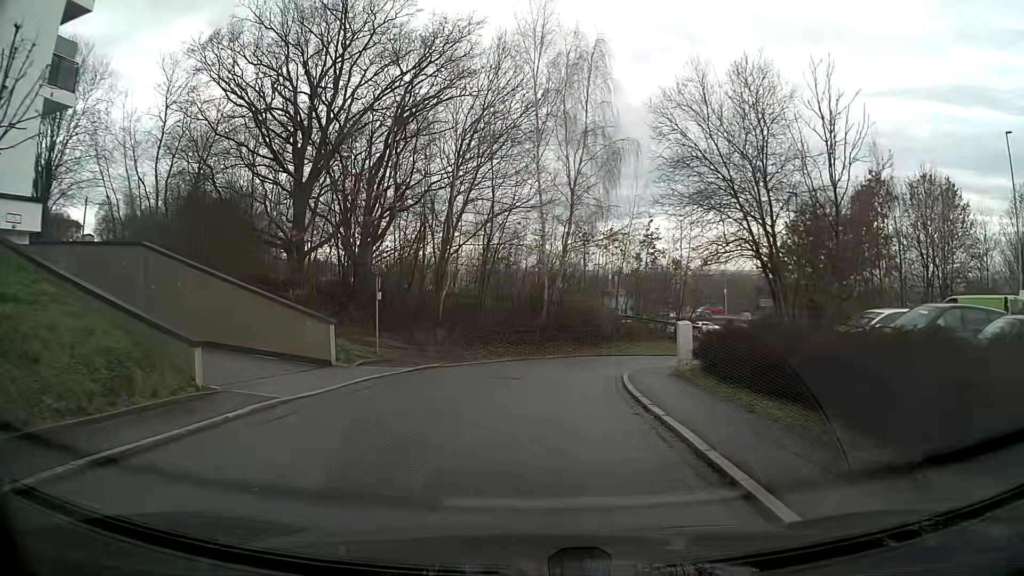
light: Day
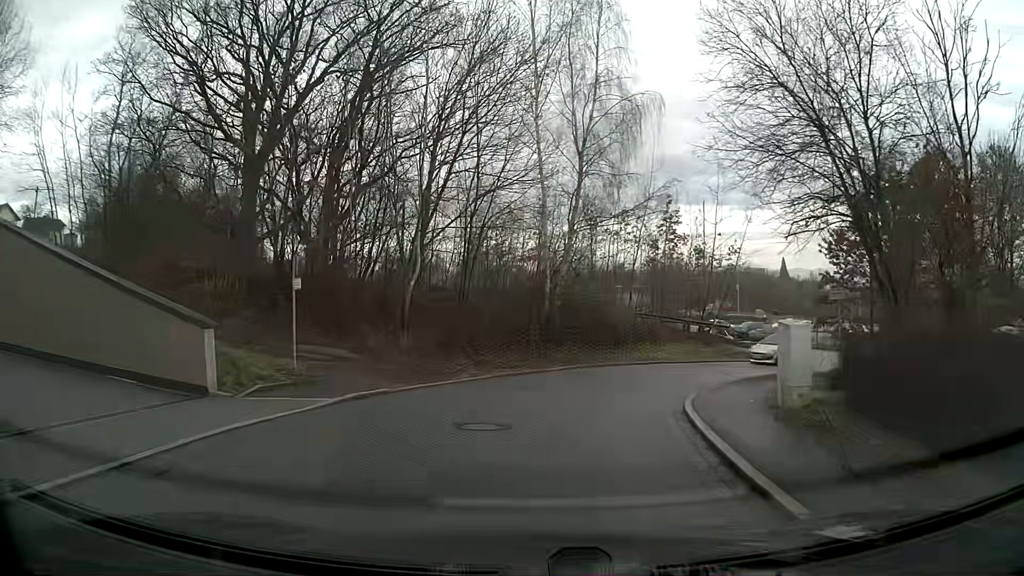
(0.0, +7.2) m; +1°
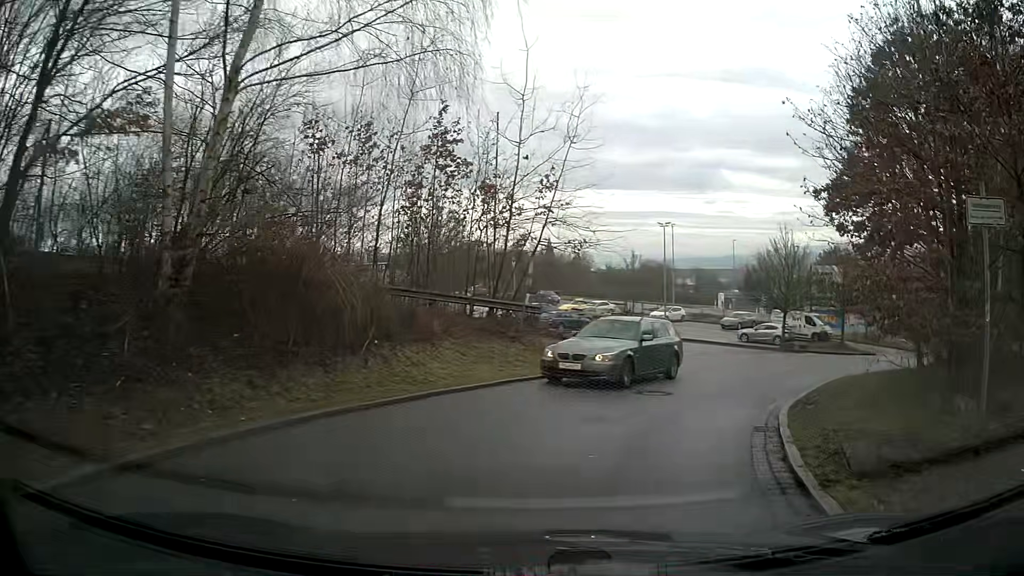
(+2.2, +15.6) m; +21°
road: residential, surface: asphalt
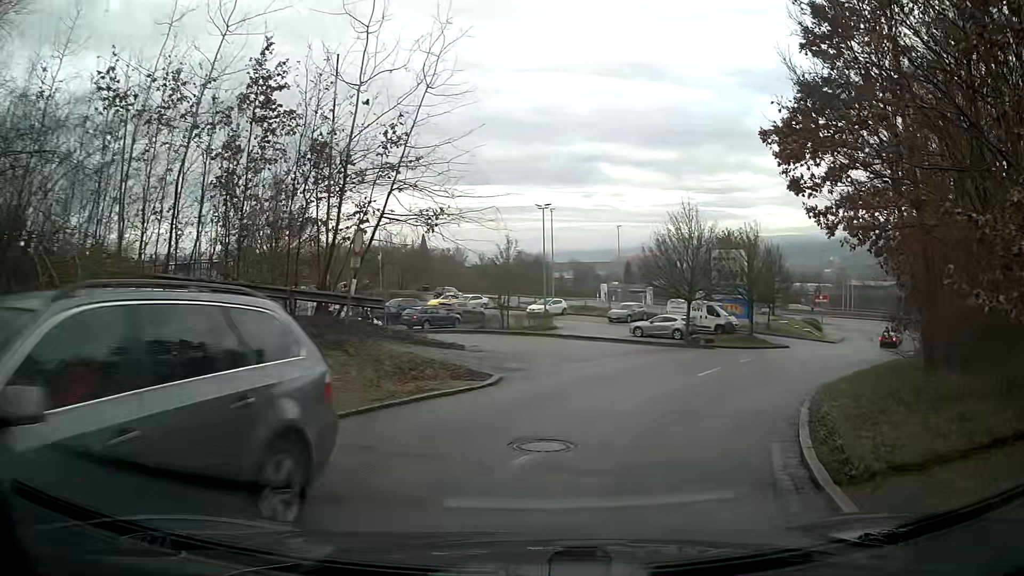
(+0.6, +6.1) m; +11°
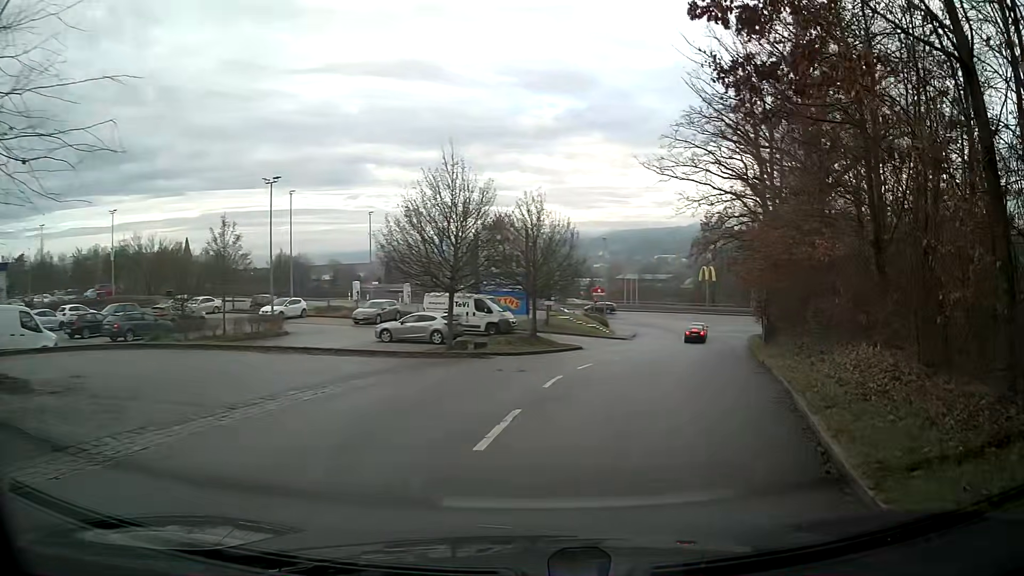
(+1.8, +9.8) m; +21°
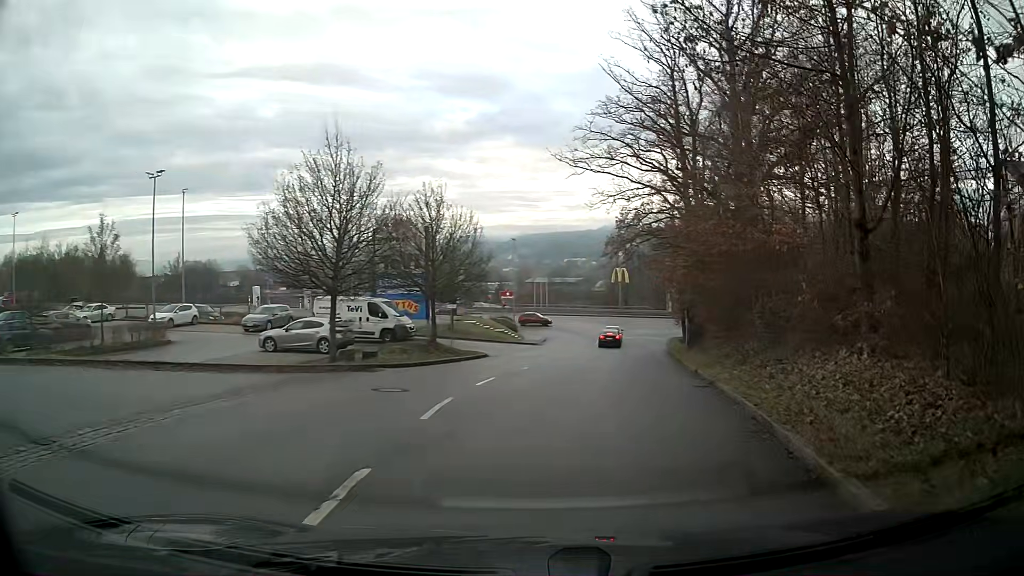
(+0.2, +3.5) m; +7°
(+1, +10) (+2, +20) (+4, +30) (+5, +40) (+7, +49) (+8, +59) (+10, +69) (+17, +76) (+27, +75) (+37, +73) m
